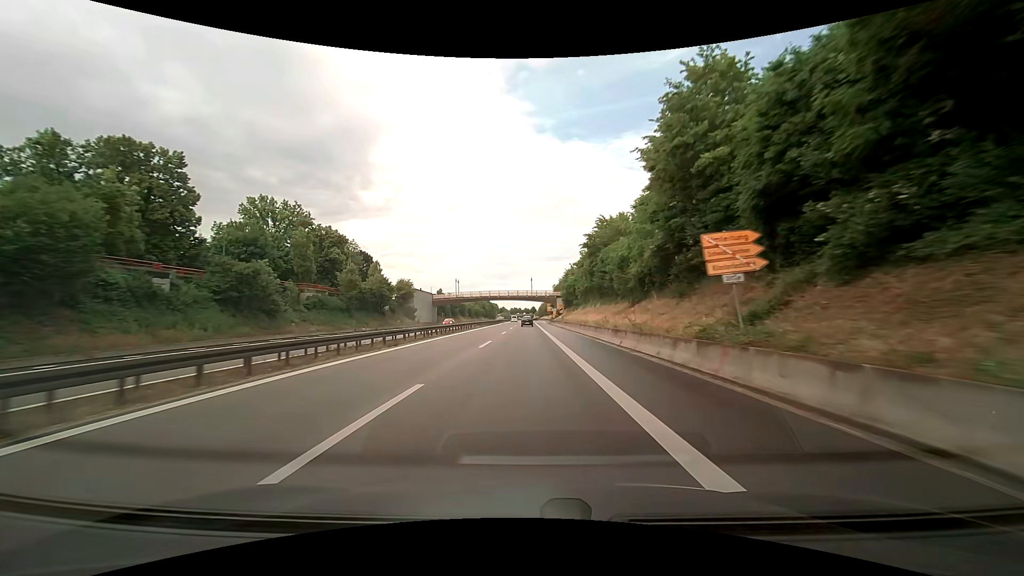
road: trunk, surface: asphalt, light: Day
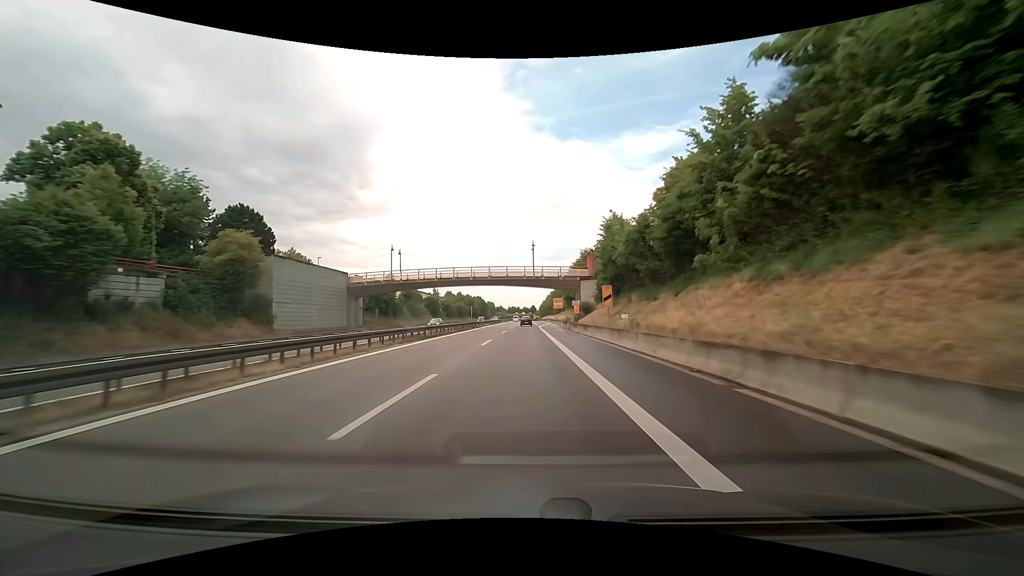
(+0.1, +52.5) m; 0°
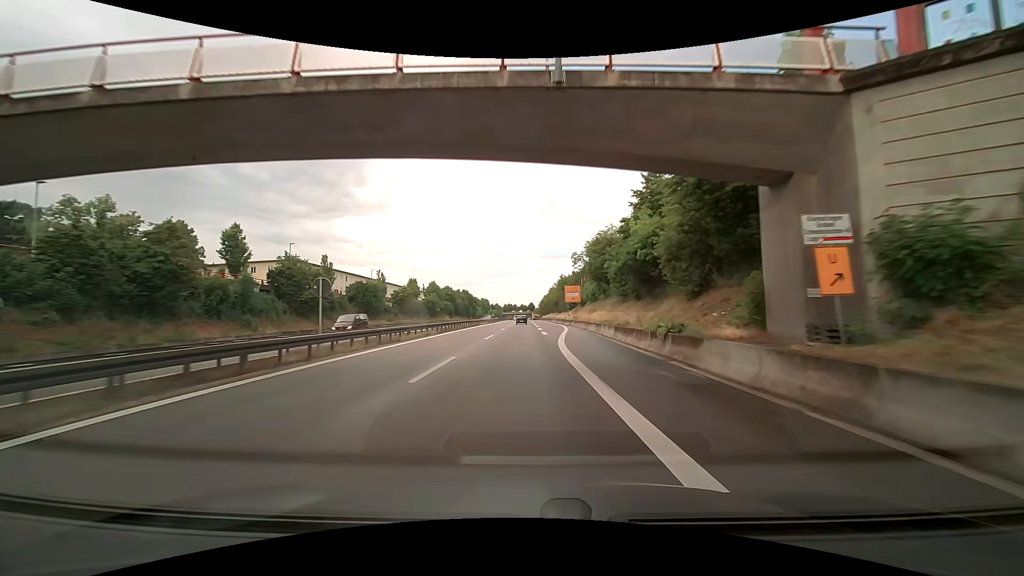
(+0.1, +49.6) m; 0°
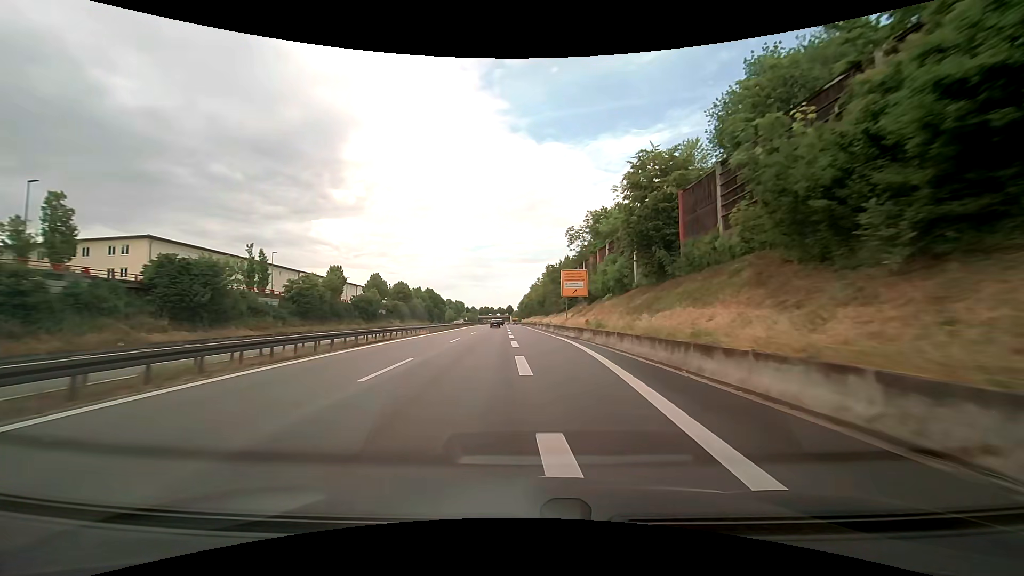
(+0.7, +35.3) m; +2°
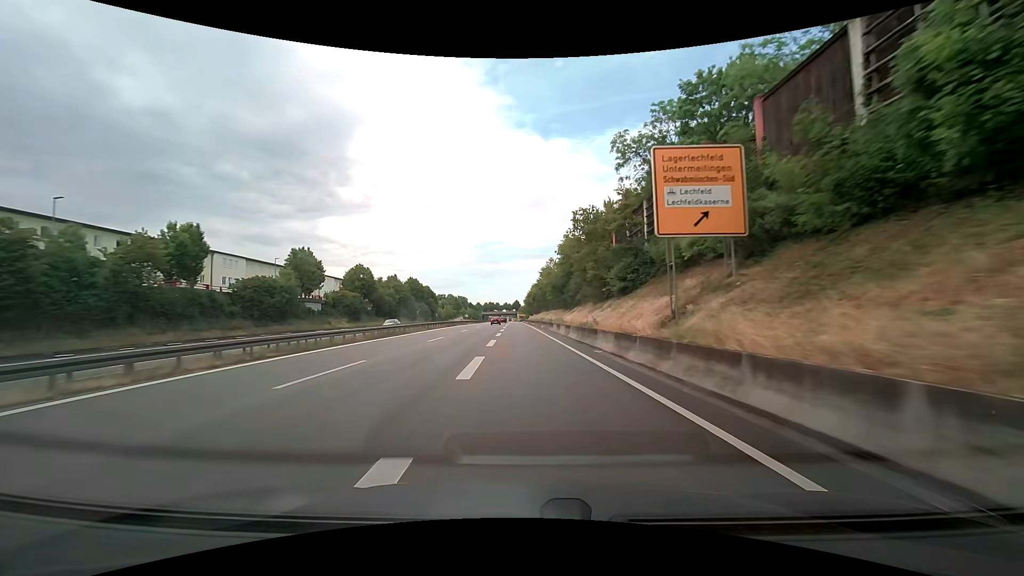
(+0.1, +37.4) m; 0°
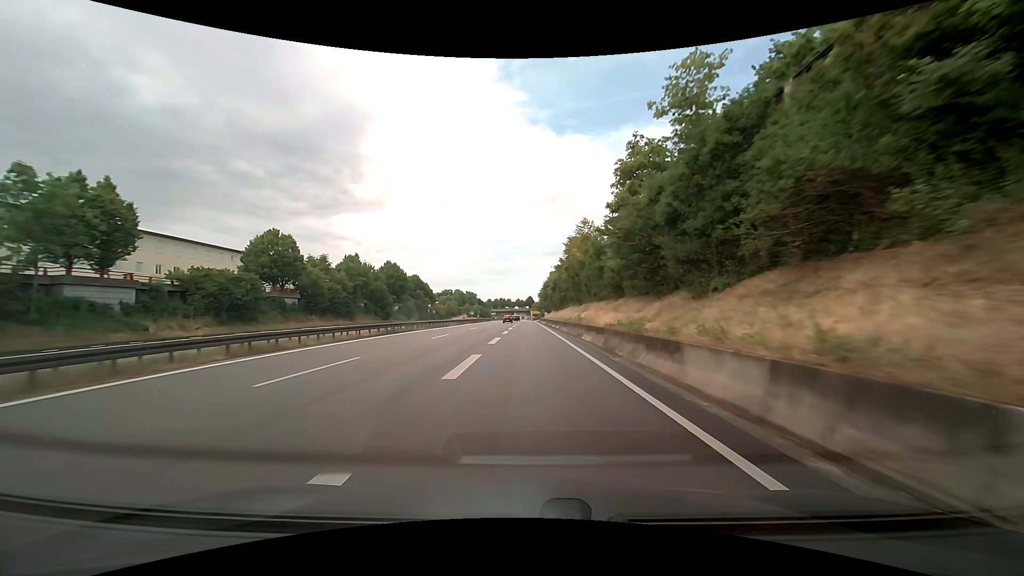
(-0.7, +36.4) m; -2°
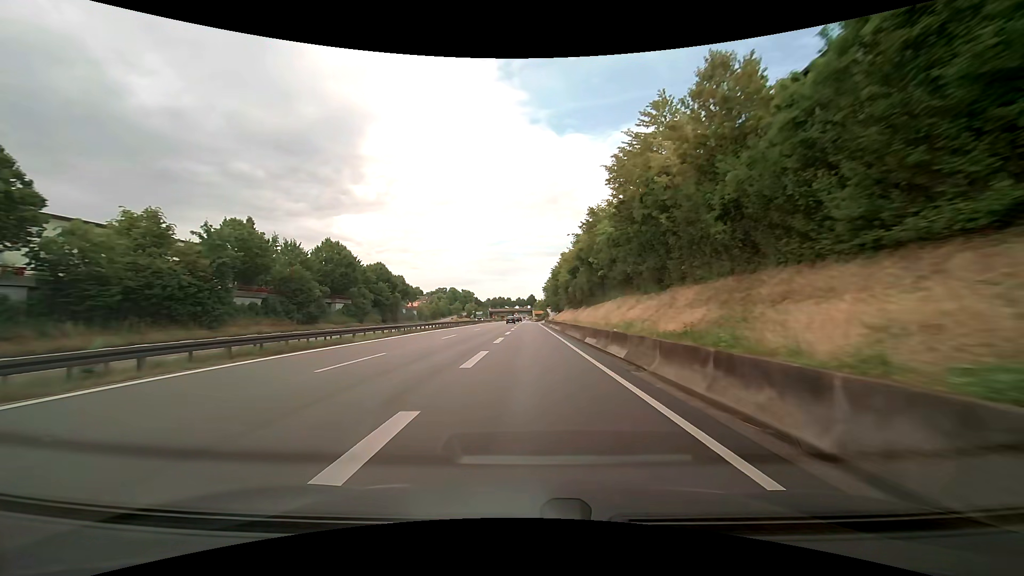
(-0.1, +33.1) m; 0°
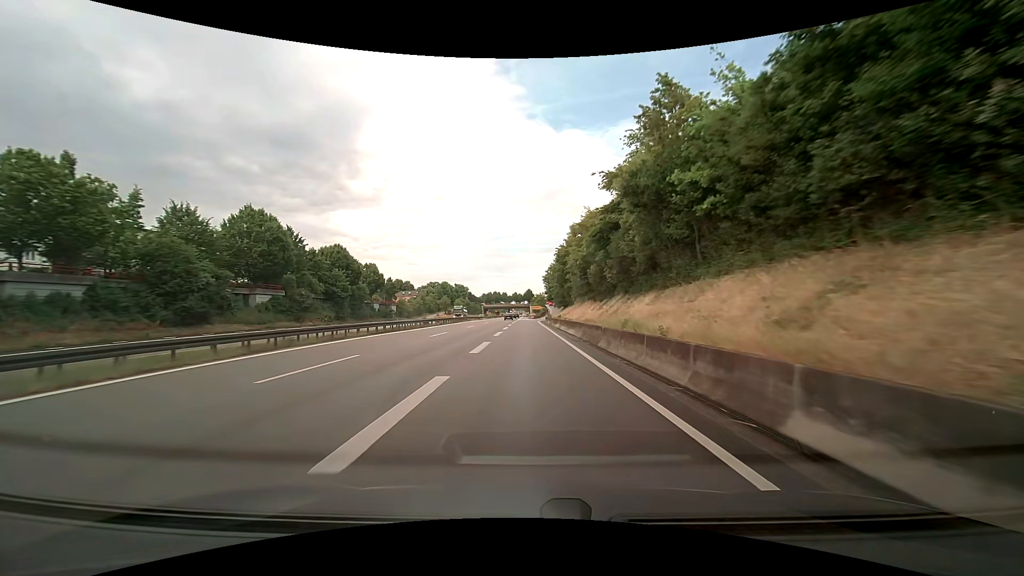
(+0.1, +20.3) m; 0°
(0, +10) (0, +20) (0, +30) (0, +40) (0, +50) (0, +60) (0, +70) (0, +80) (0, +90) (+1, +100) m
